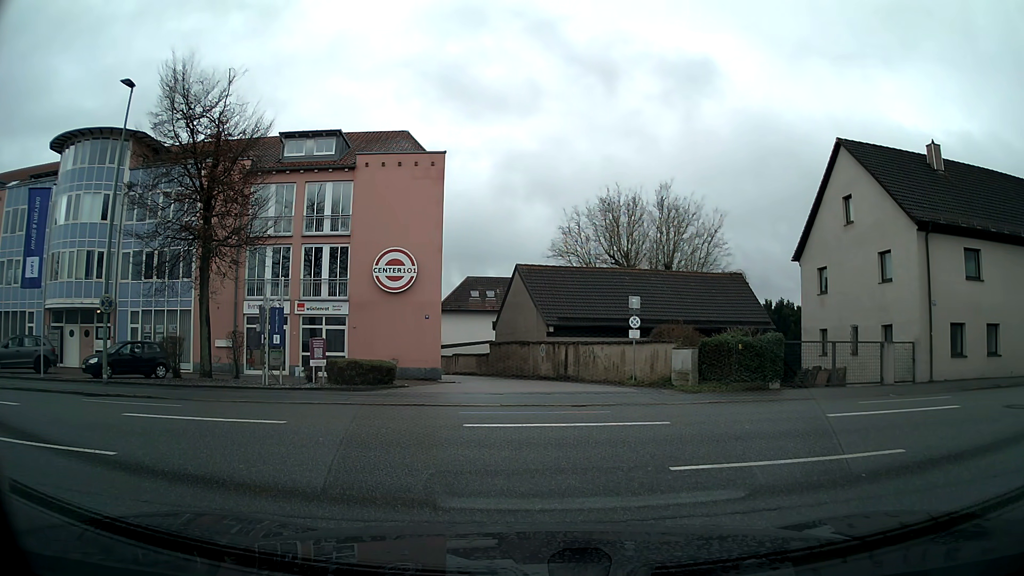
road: service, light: Day
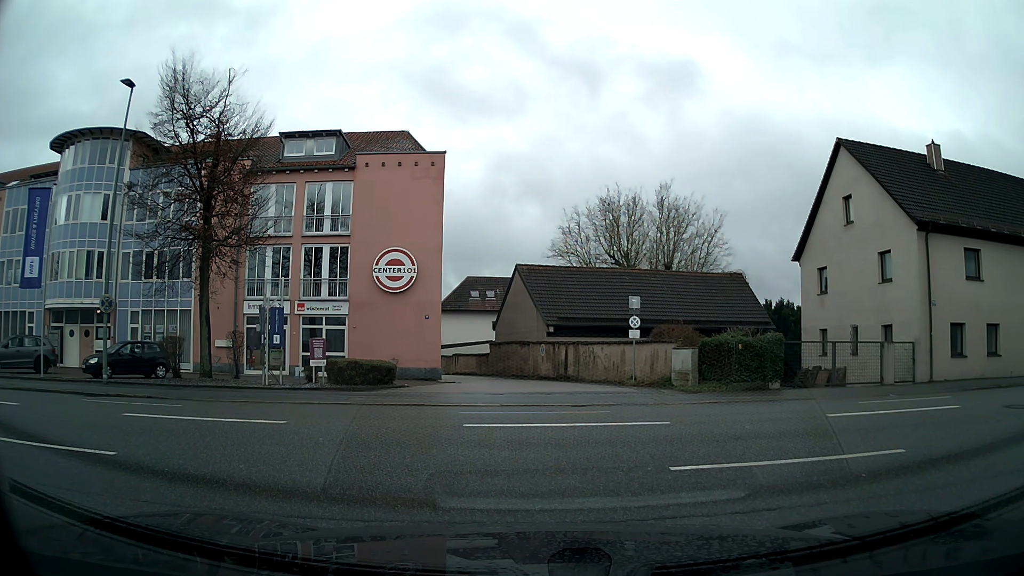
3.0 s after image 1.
(0.0, 0.0) m; 0°
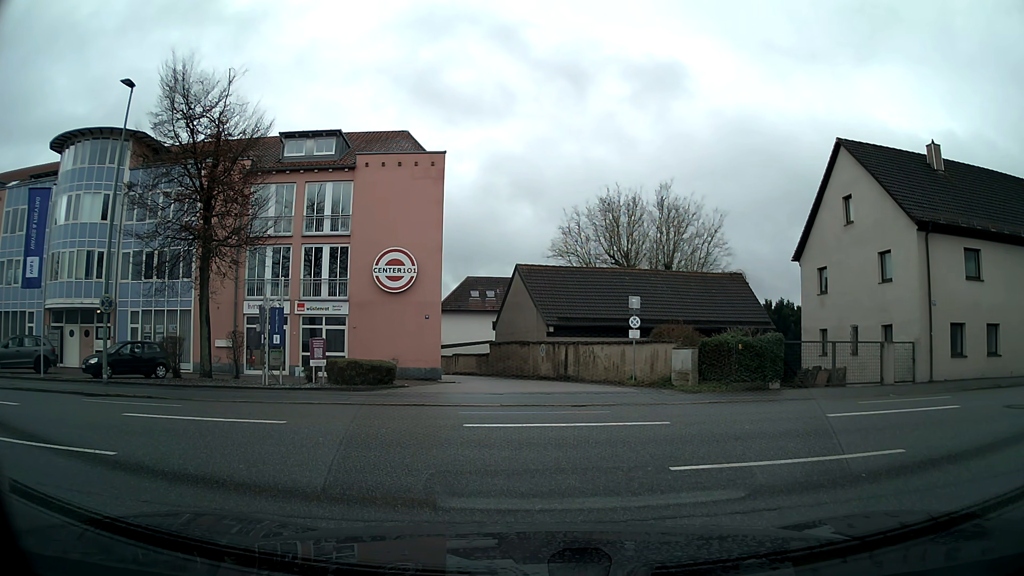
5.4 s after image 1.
(0.0, 0.0) m; 0°
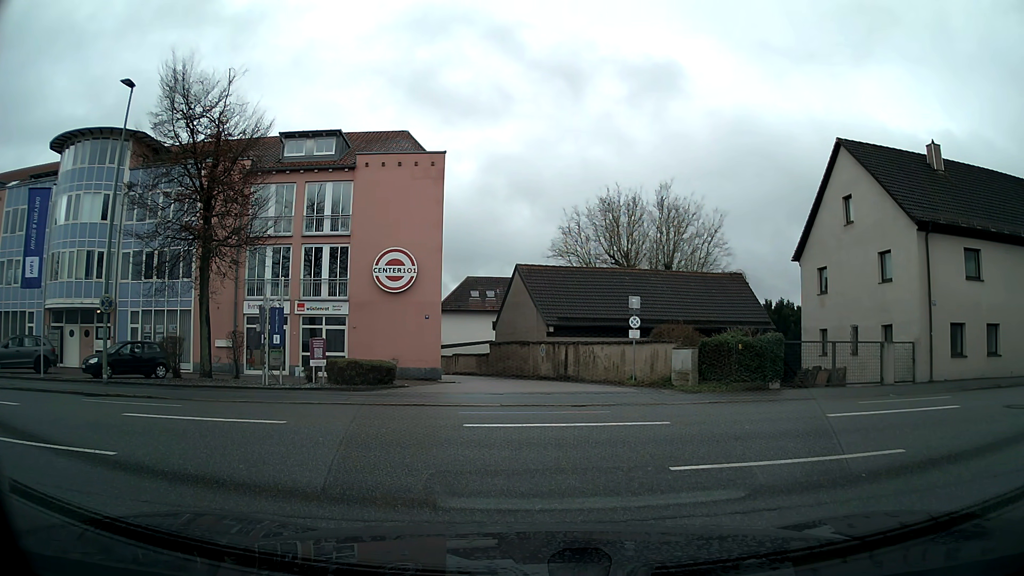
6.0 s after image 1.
(0.0, 0.0) m; 0°
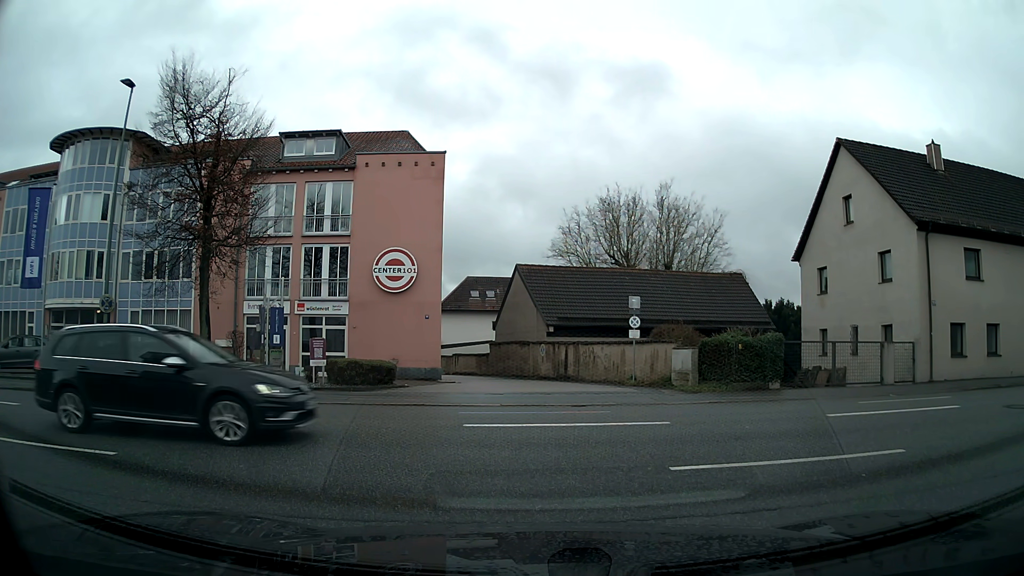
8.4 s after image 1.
(0.0, 0.0) m; 0°
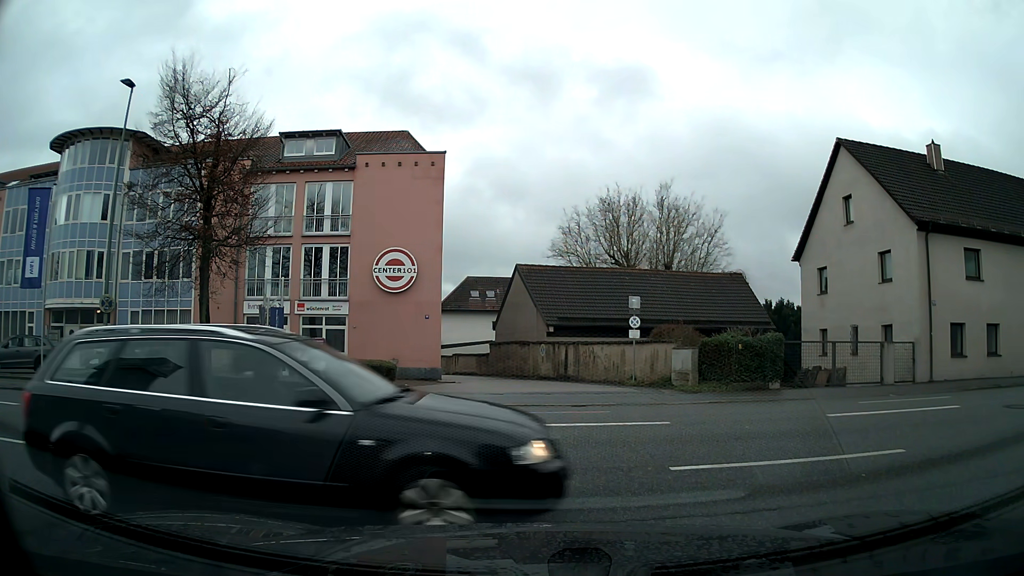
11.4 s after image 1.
(0.0, 0.0) m; 0°
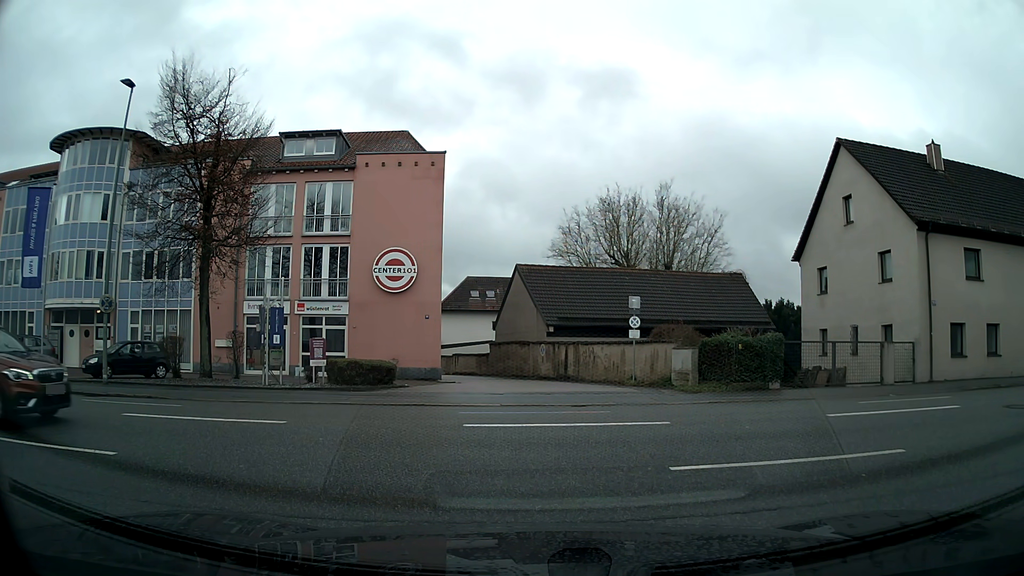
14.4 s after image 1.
(0.0, 0.0) m; 0°
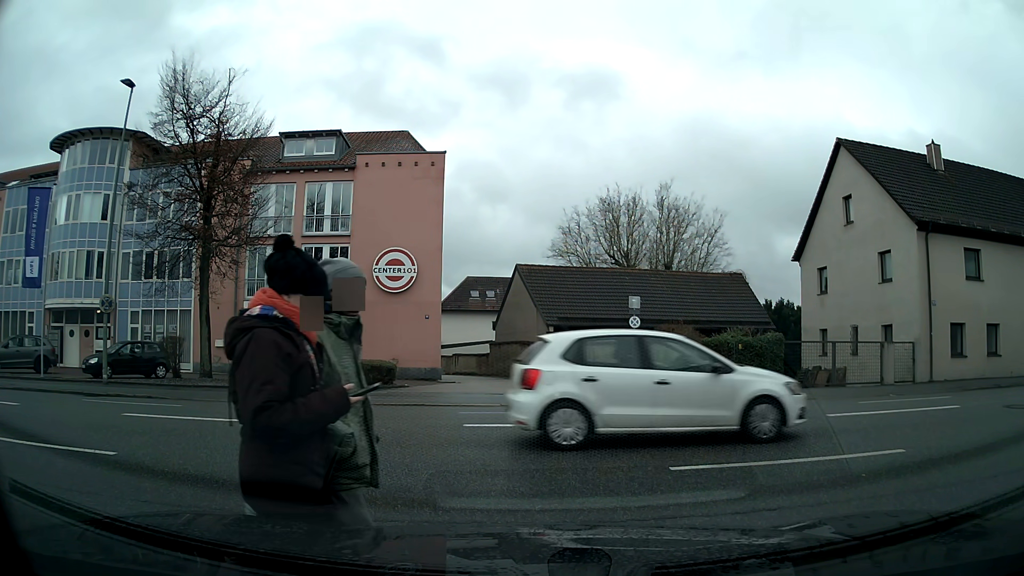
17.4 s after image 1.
(0.0, 0.0) m; 0°
